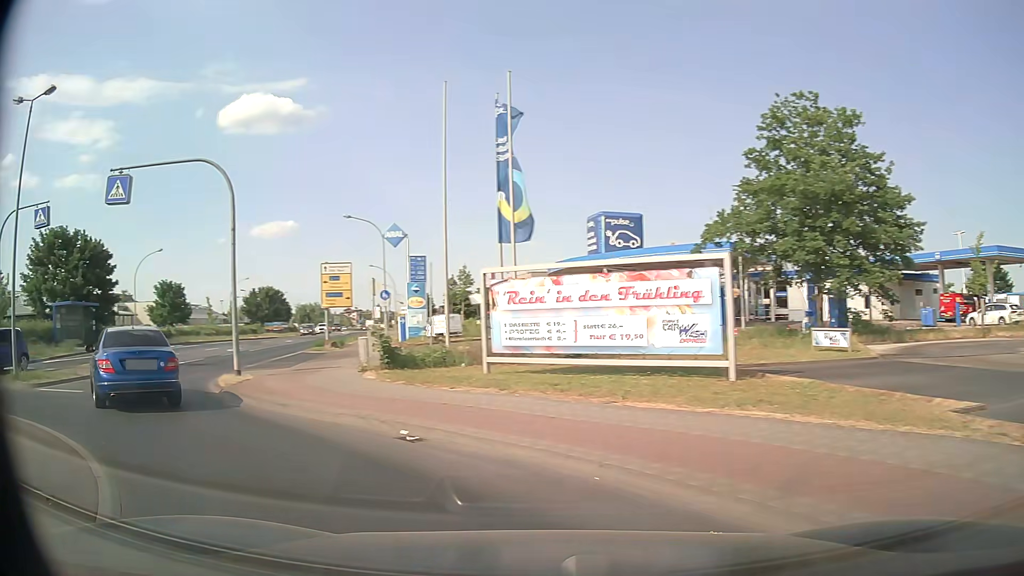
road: tertiary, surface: asphalt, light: Day
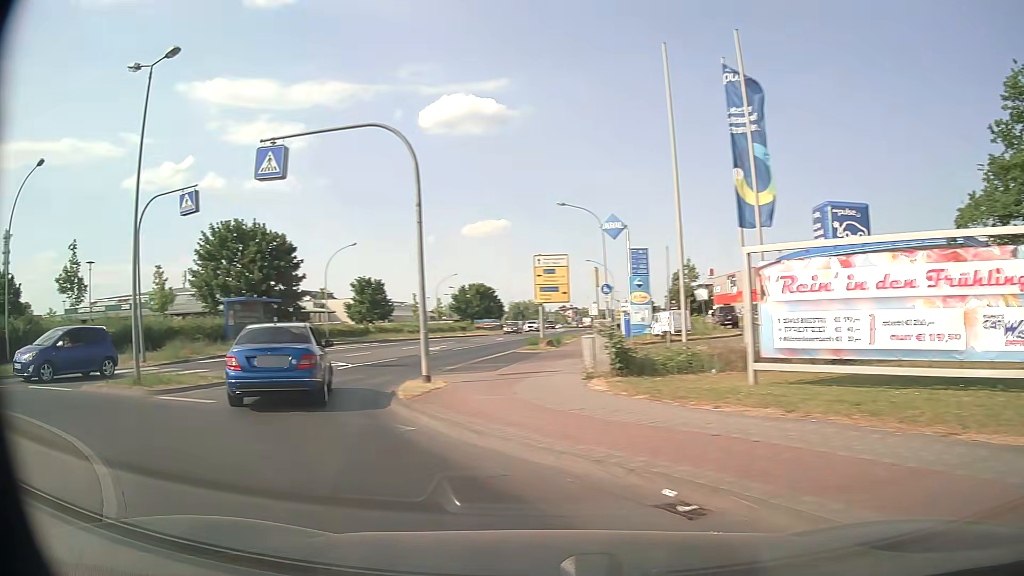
(-0.5, +3.5) m; -17°
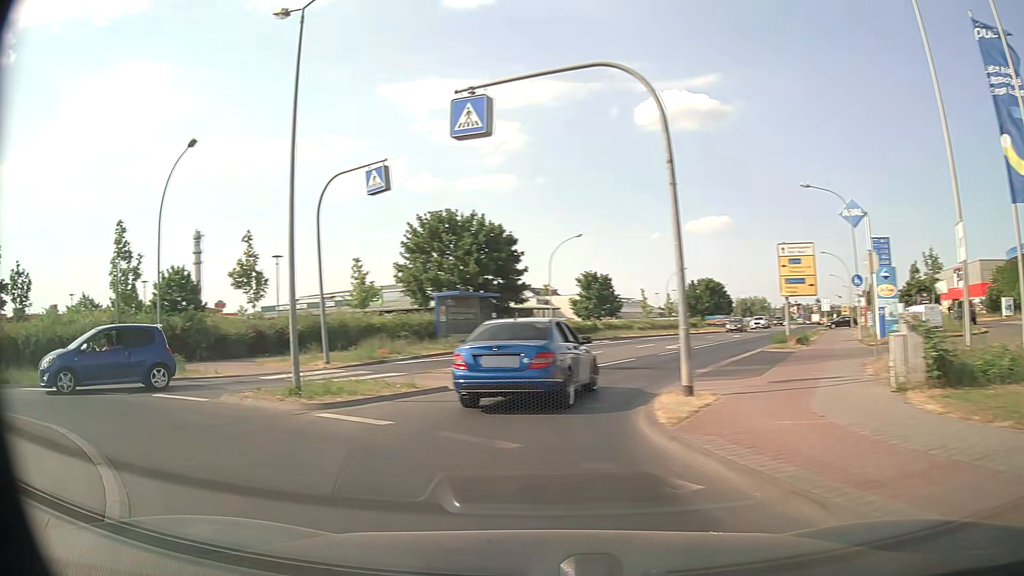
(-0.6, +3.6) m; -19°
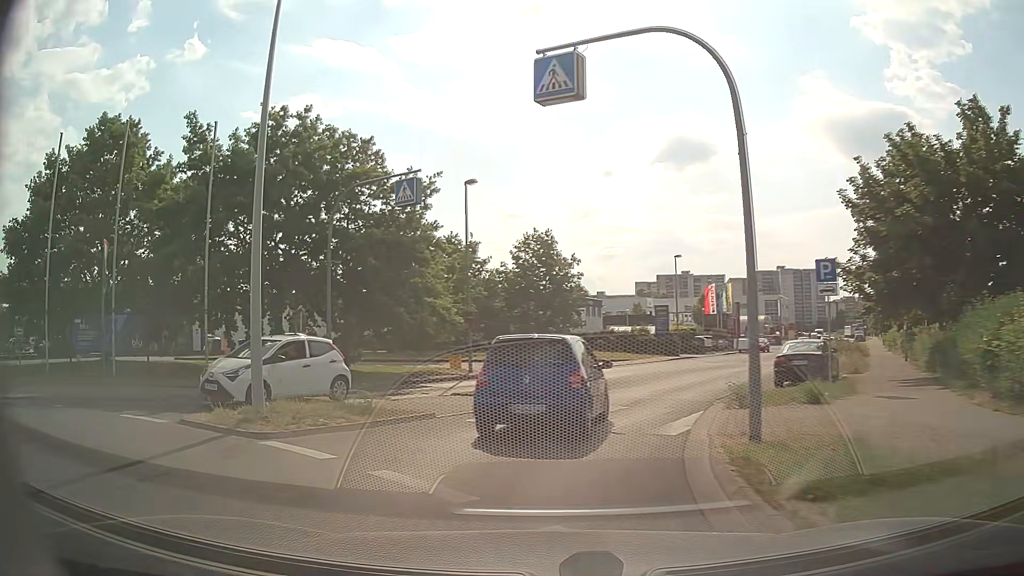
(-12.5, +11.4) m; -92°
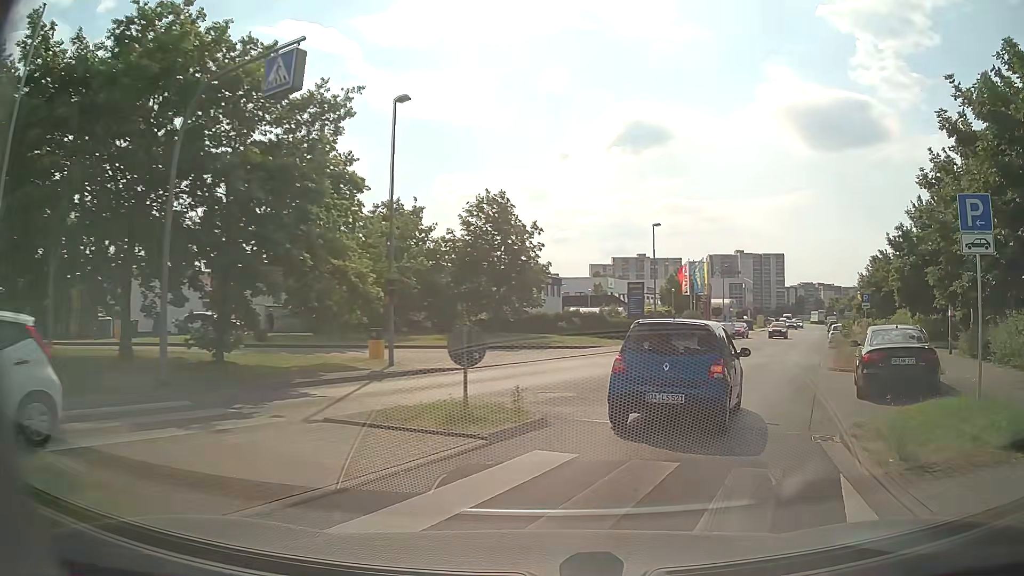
(-0.3, +7.9) m; +3°
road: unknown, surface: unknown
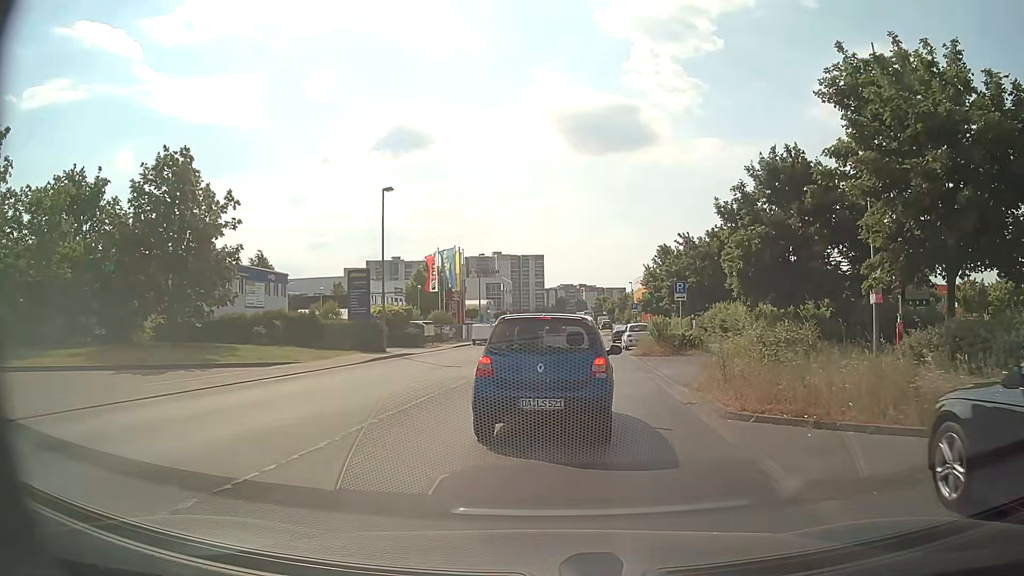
(+2.6, +12.0) m; +20°
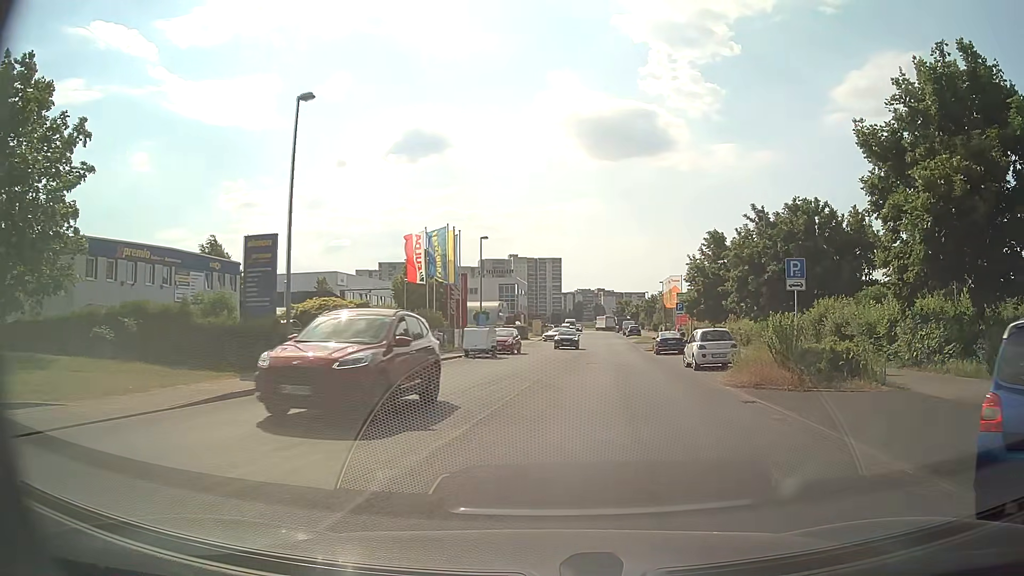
(-0.1, +13.7) m; -1°
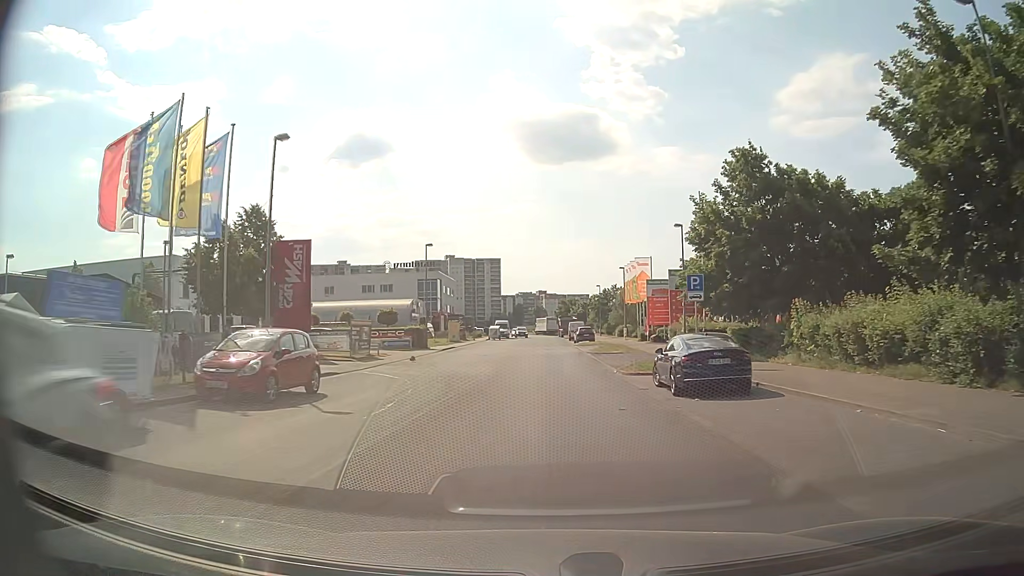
(+2.4, +26.3) m; +5°
